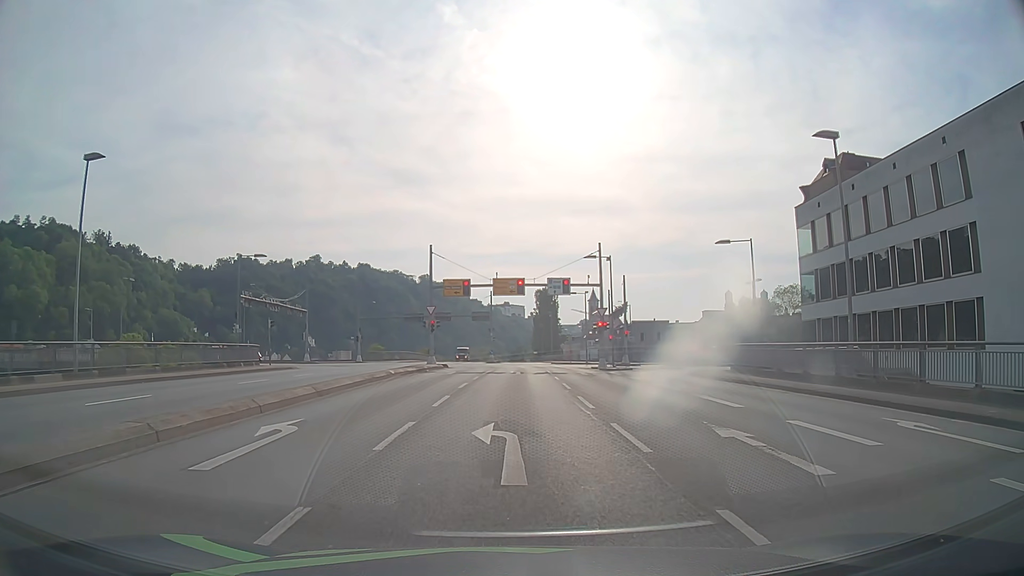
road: primary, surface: asphalt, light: Day
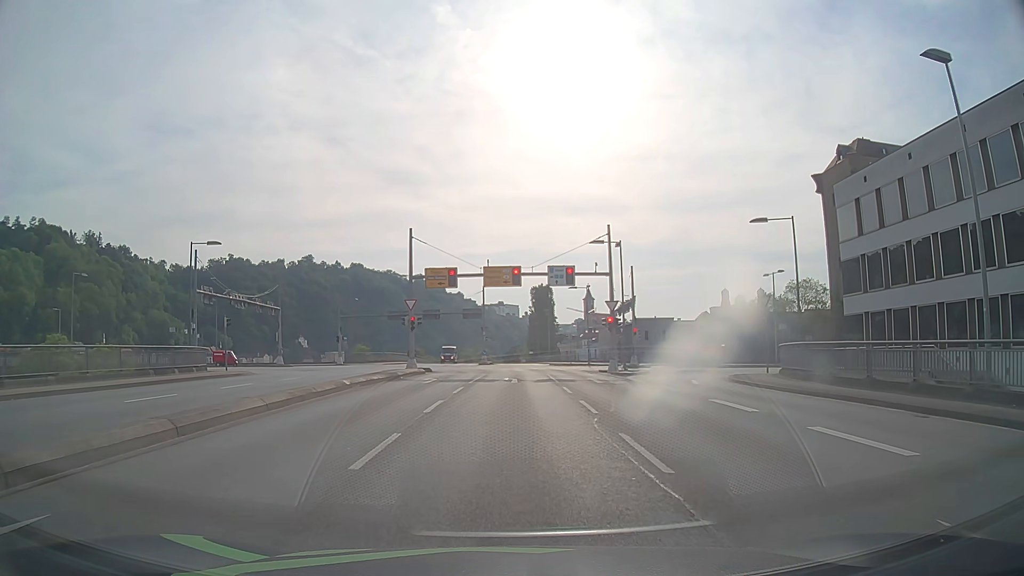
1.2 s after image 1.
(0.0, +7.0) m; +1°
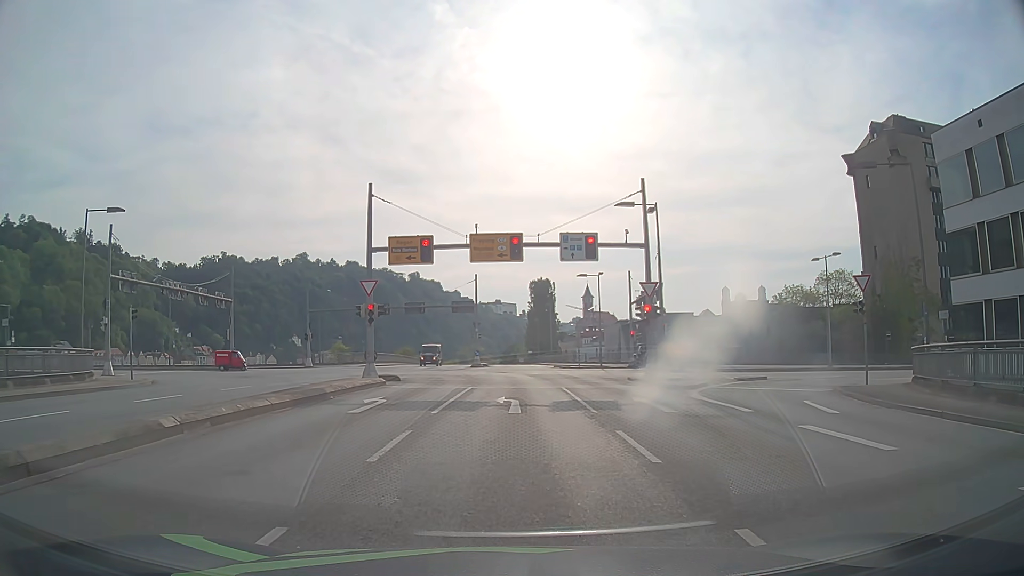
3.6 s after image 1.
(0.0, +11.2) m; 0°
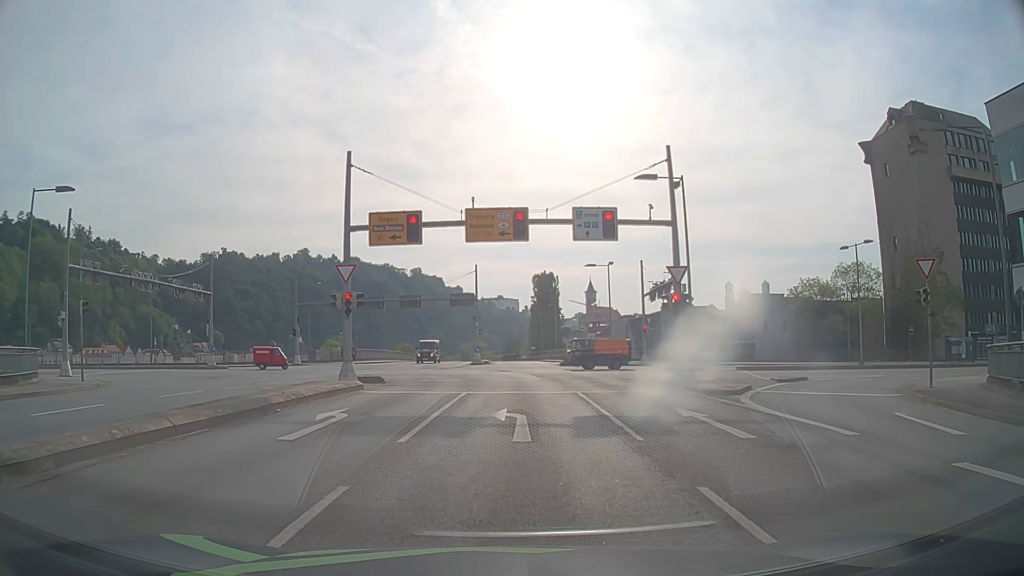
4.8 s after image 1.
(0.0, +4.5) m; 0°
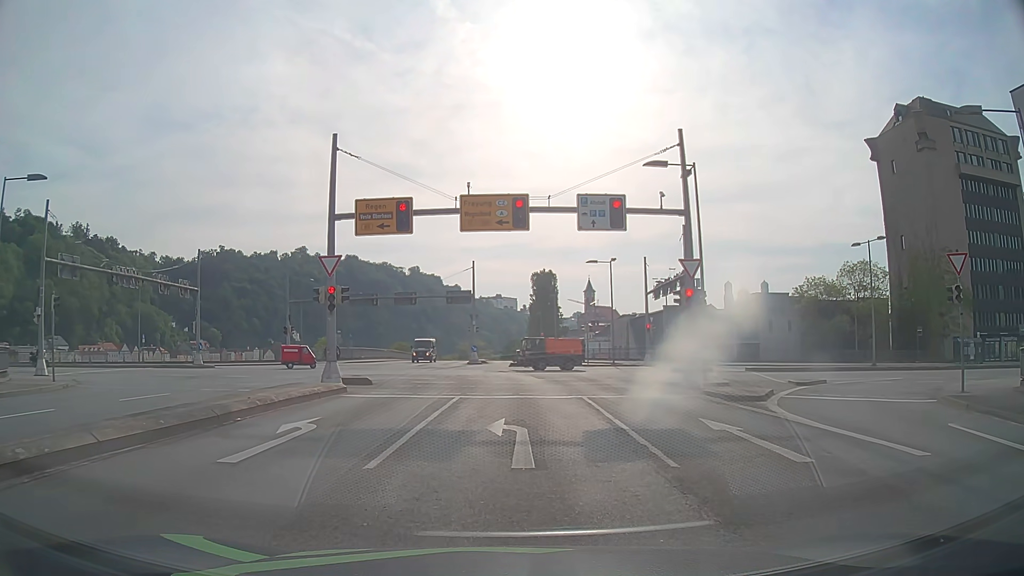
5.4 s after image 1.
(0.0, +2.0) m; +1°
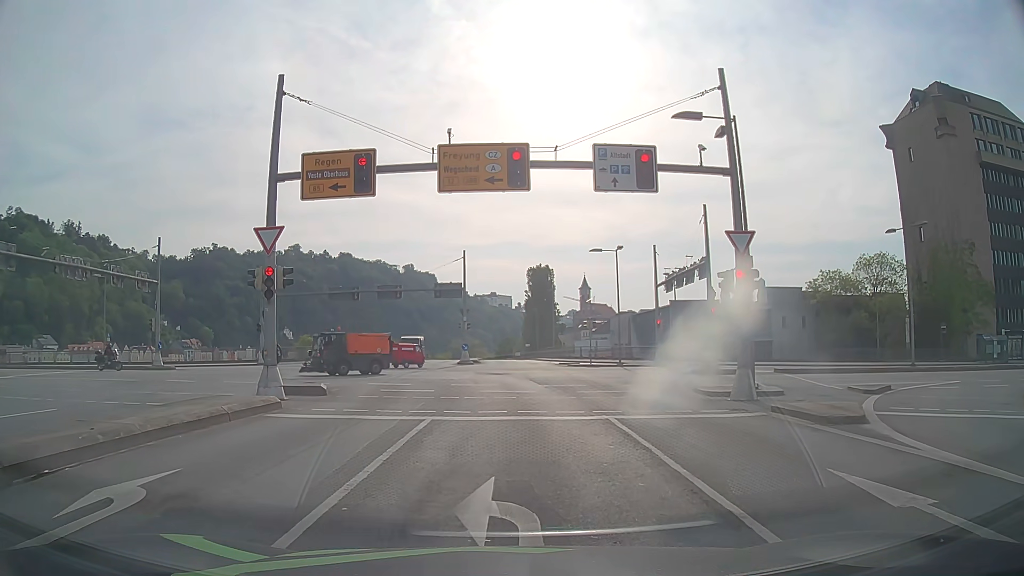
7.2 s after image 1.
(0.0, +5.4) m; -1°
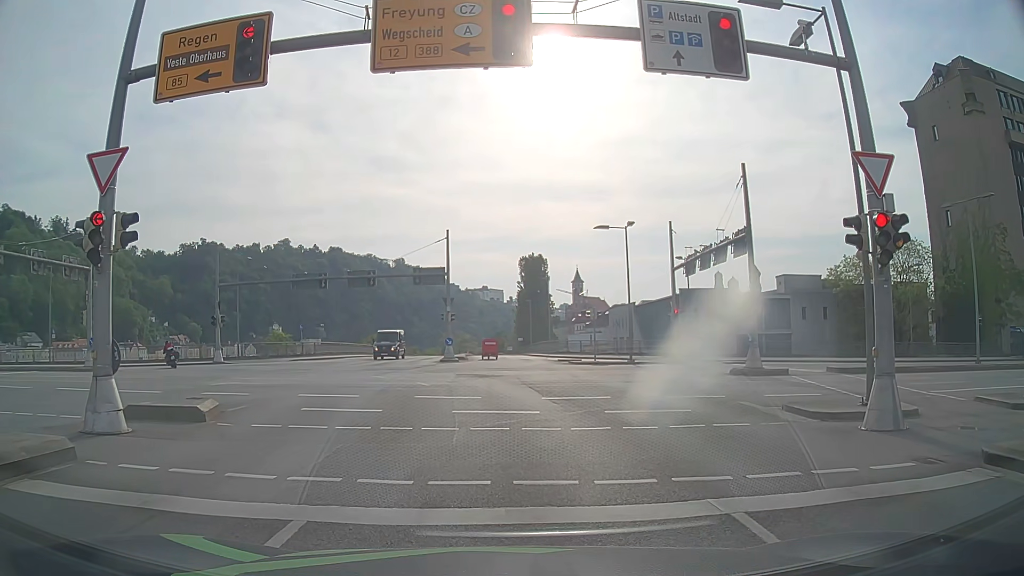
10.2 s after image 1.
(+0.2, +7.2) m; -1°
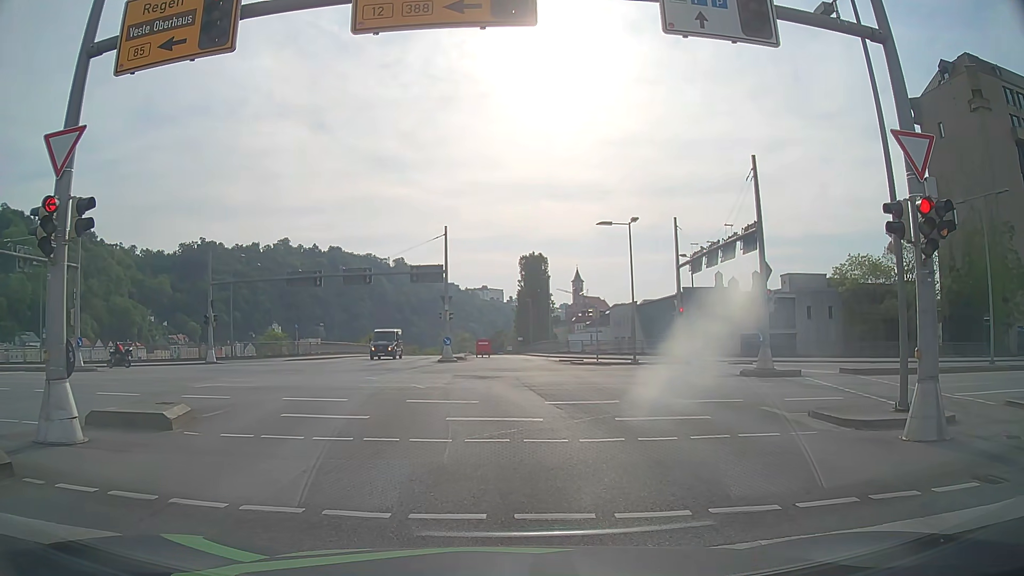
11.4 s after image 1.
(0.0, +1.2) m; 0°
